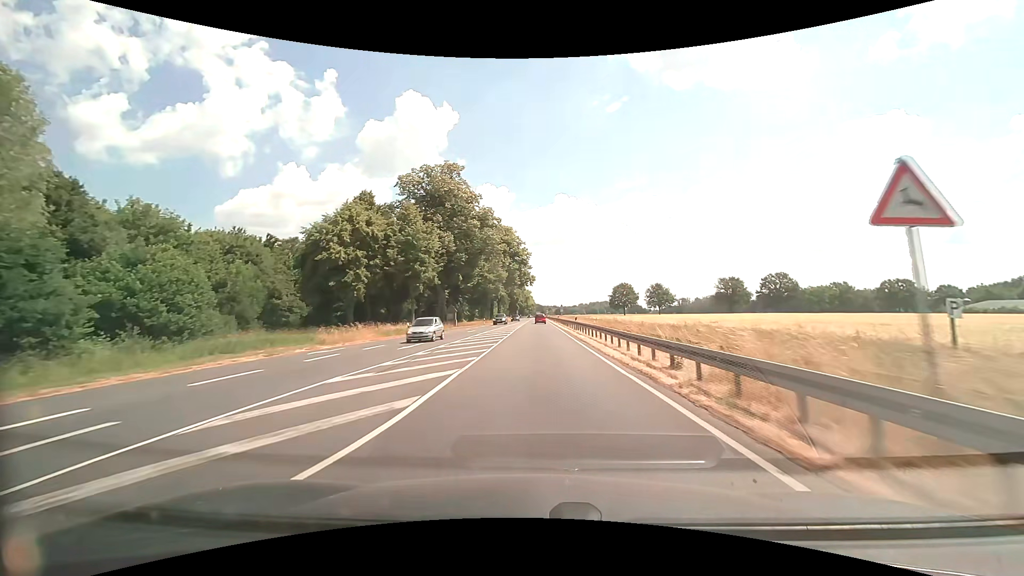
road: primary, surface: asphalt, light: Day
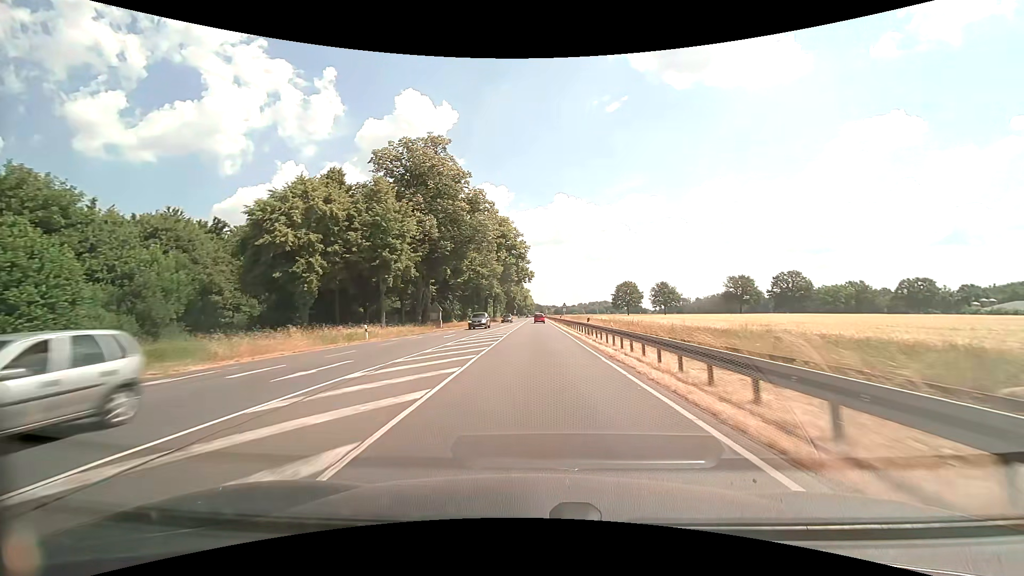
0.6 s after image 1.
(0.0, +10.7) m; 0°
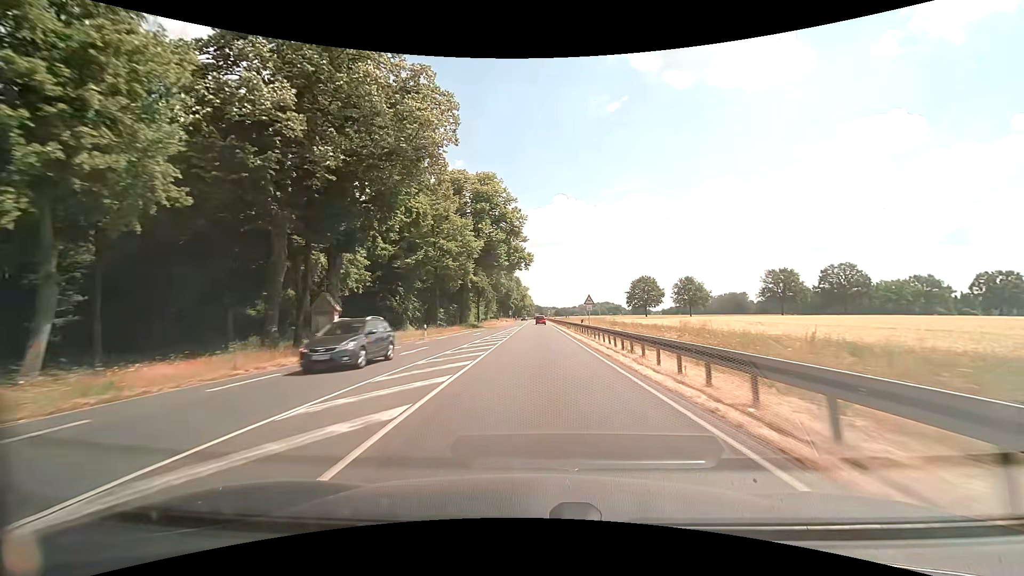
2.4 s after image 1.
(0.0, +32.1) m; 0°
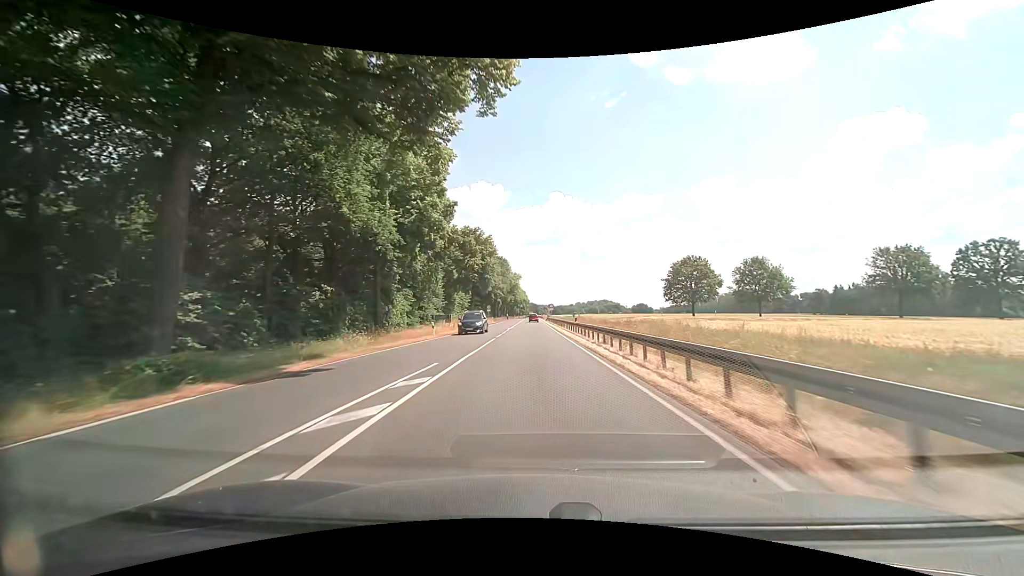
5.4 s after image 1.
(+0.3, +53.7) m; +1°
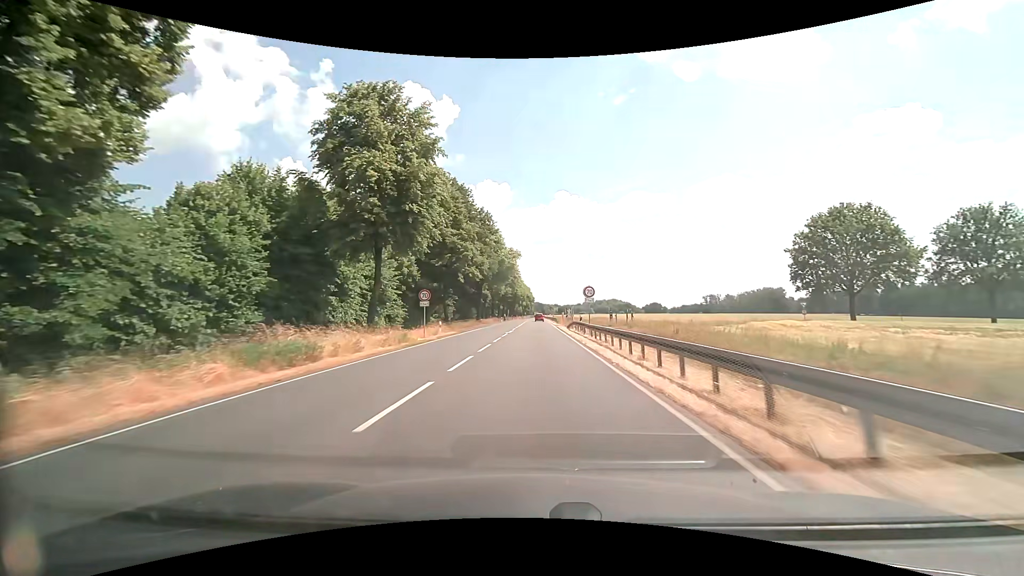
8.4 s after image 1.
(-0.3, +53.7) m; 0°
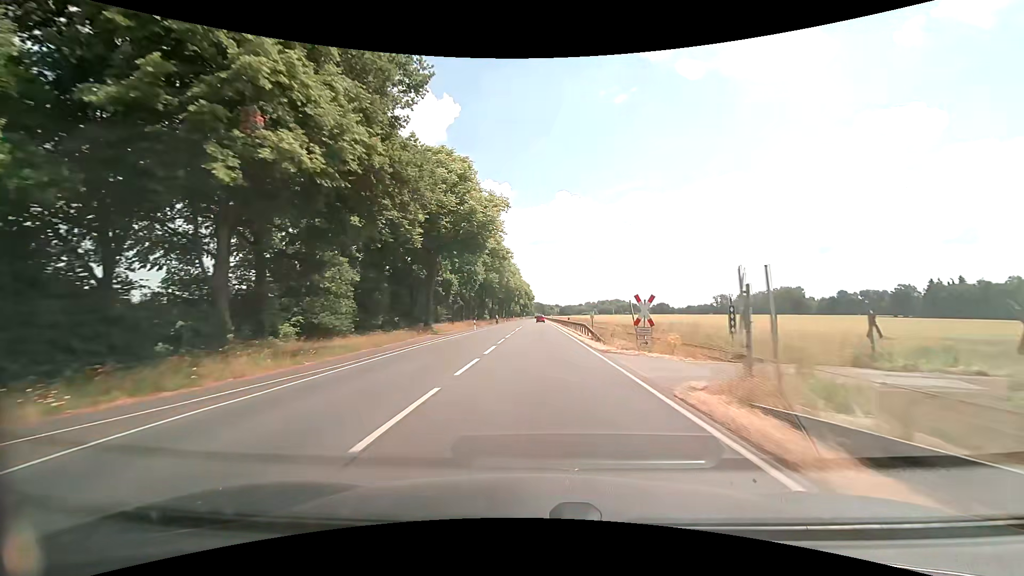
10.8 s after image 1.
(-0.1, +42.9) m; 0°
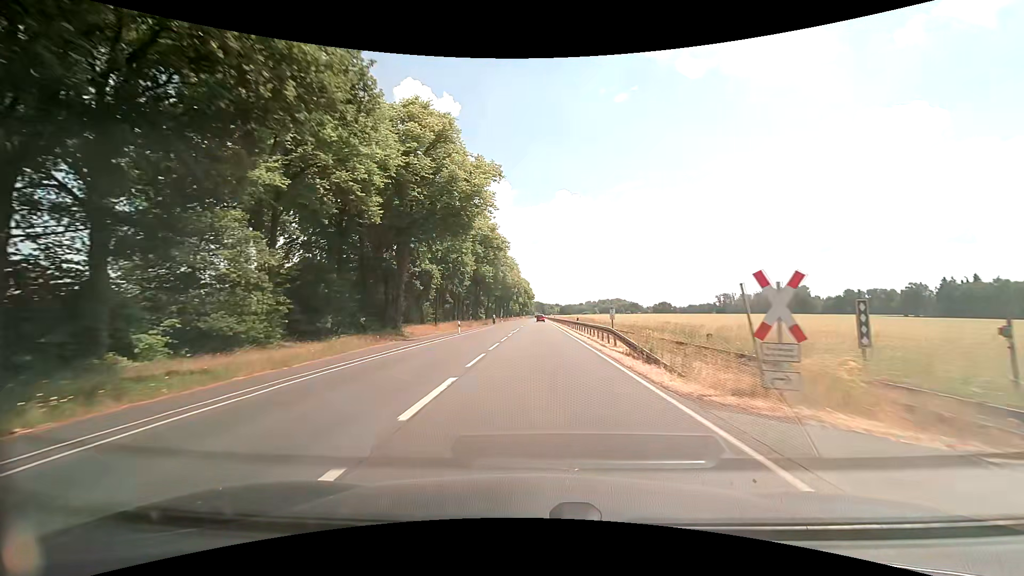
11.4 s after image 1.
(0.0, +10.7) m; 0°
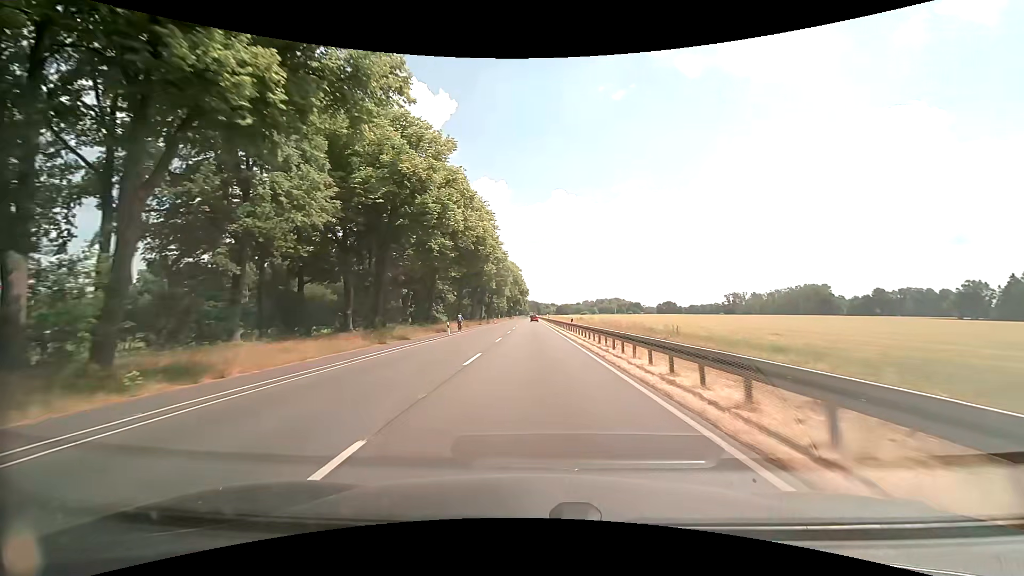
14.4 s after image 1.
(+0.4, +53.7) m; +1°
(0, +10) (0, +20) (0, +30) (0, +40) (0, +50) (0, +60) (0, +70) (-1, +80) (-1, +90) (-1, +100) m
